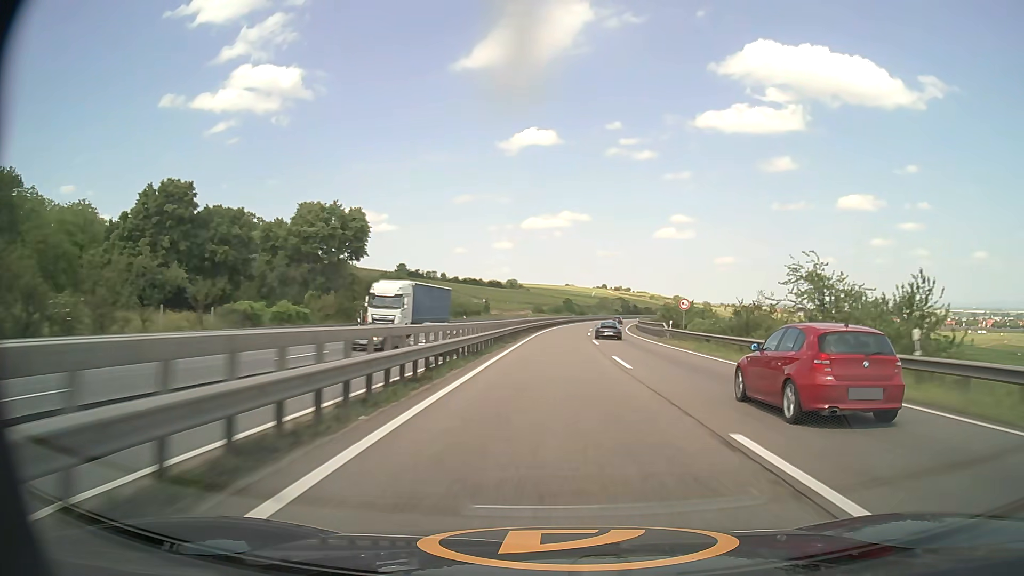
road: motorway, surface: asphalt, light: Day
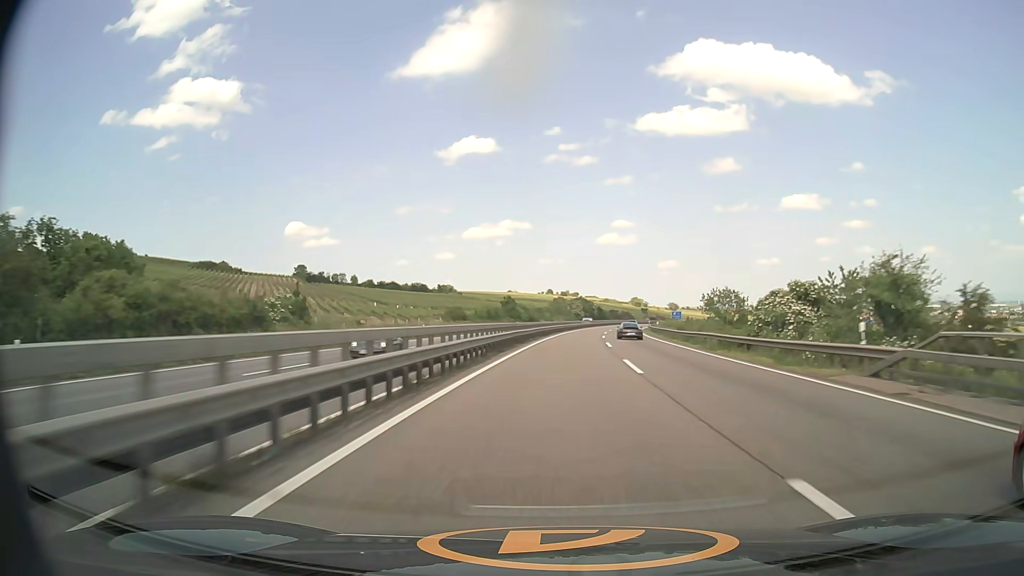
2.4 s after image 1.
(+2.3, +74.4) m; +5°
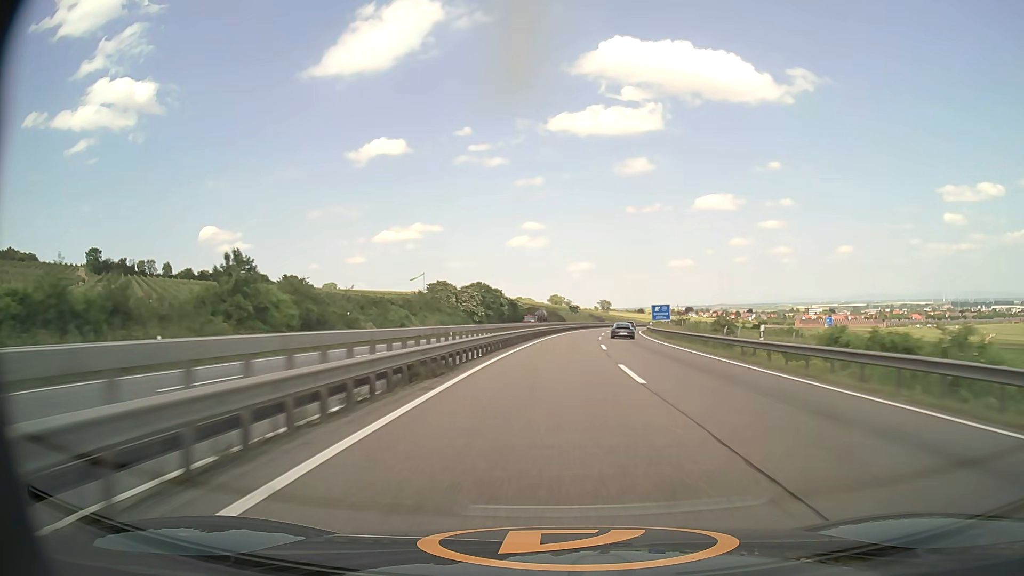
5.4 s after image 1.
(+6.3, +92.8) m; +7°
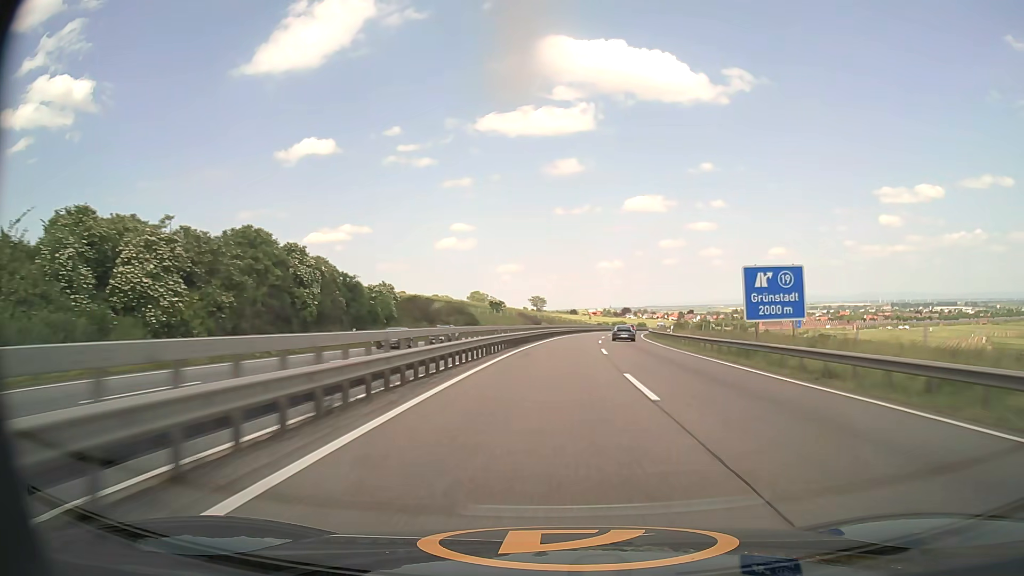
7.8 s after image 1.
(+4.0, +74.1) m; +6°
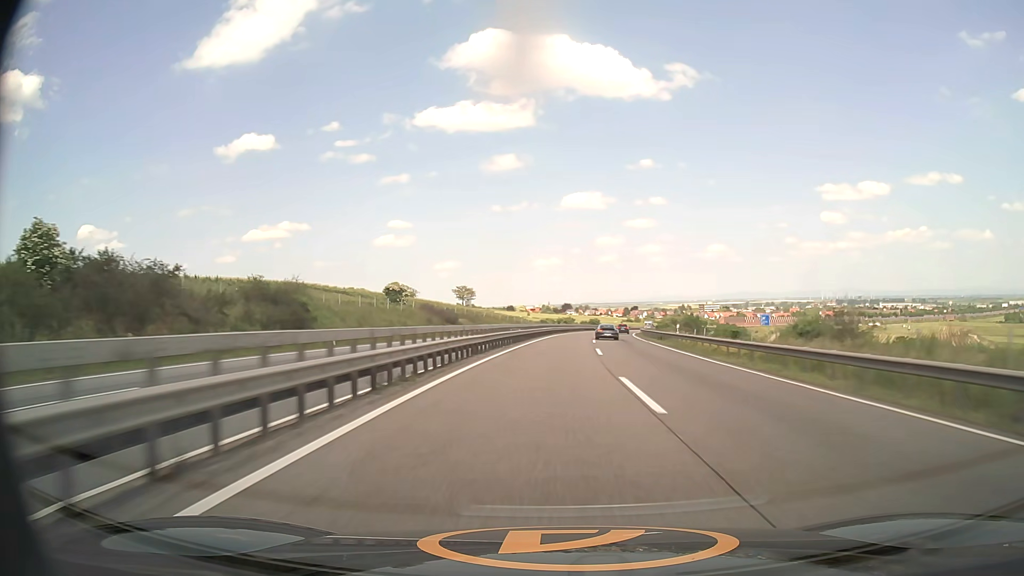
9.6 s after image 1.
(+2.4, +55.8) m; +5°
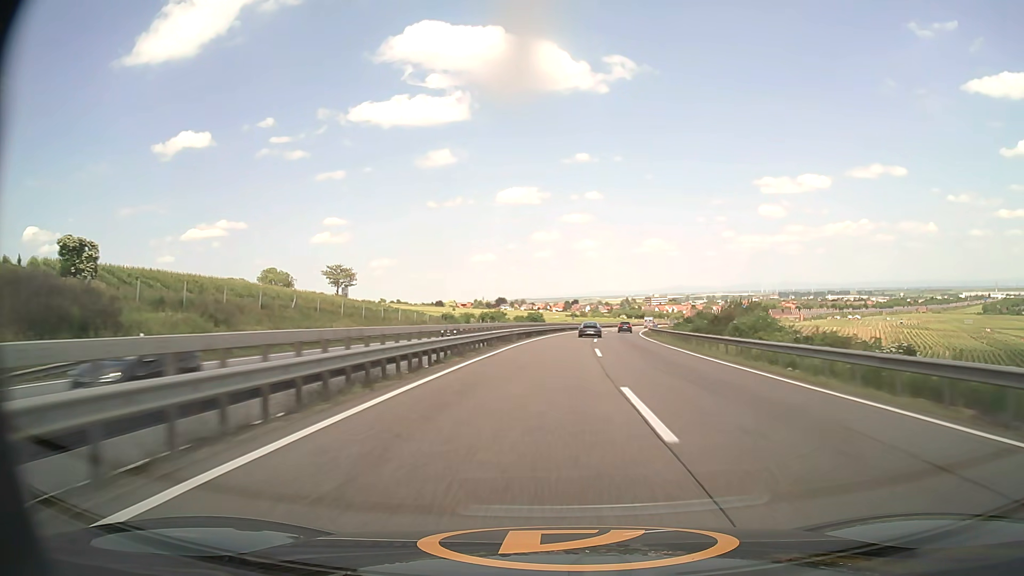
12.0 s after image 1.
(+3.9, +74.1) m; +6°
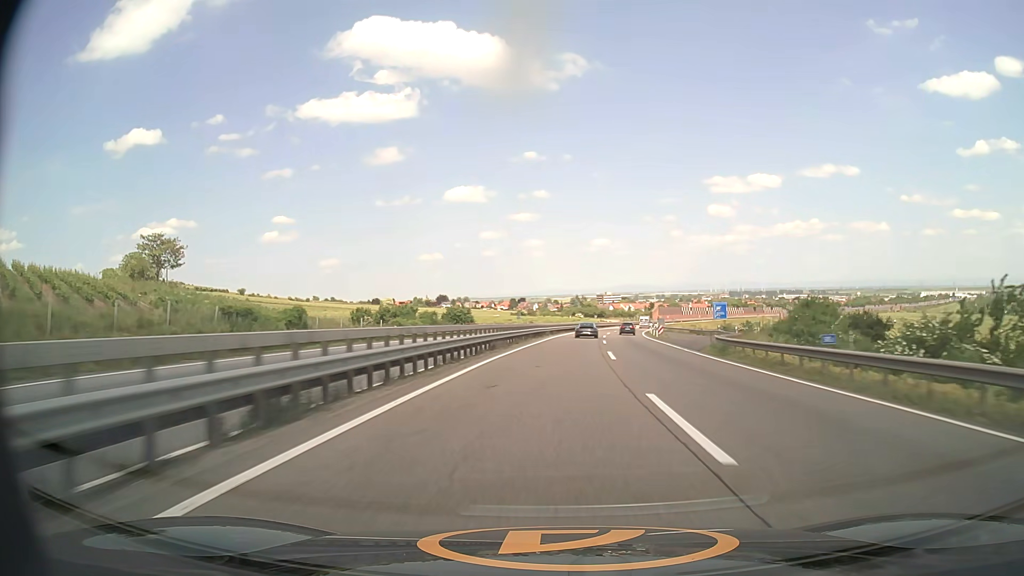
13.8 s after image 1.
(+1.9, +54.9) m; +4°
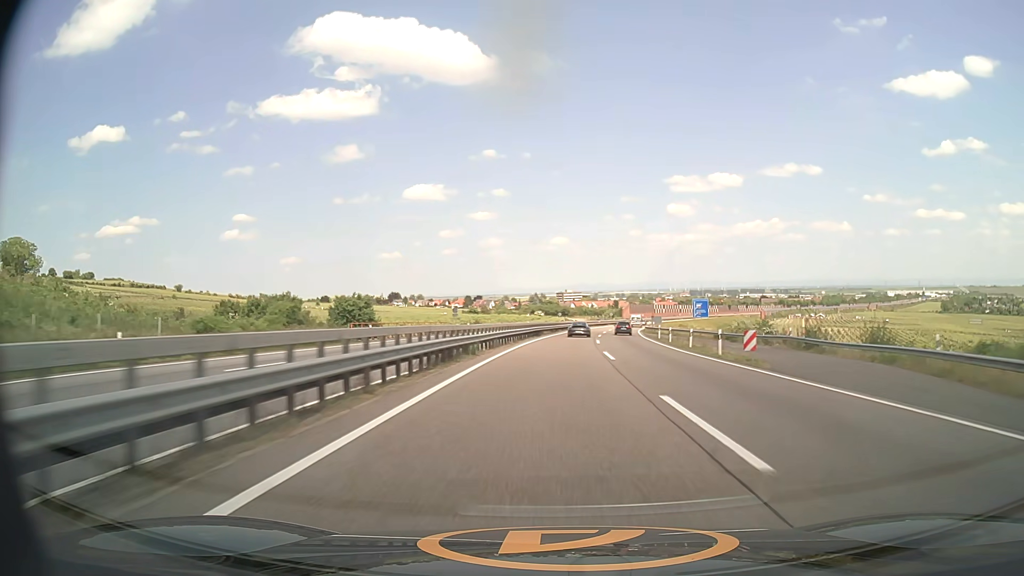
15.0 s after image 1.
(+1.0, +36.3) m; +3°
